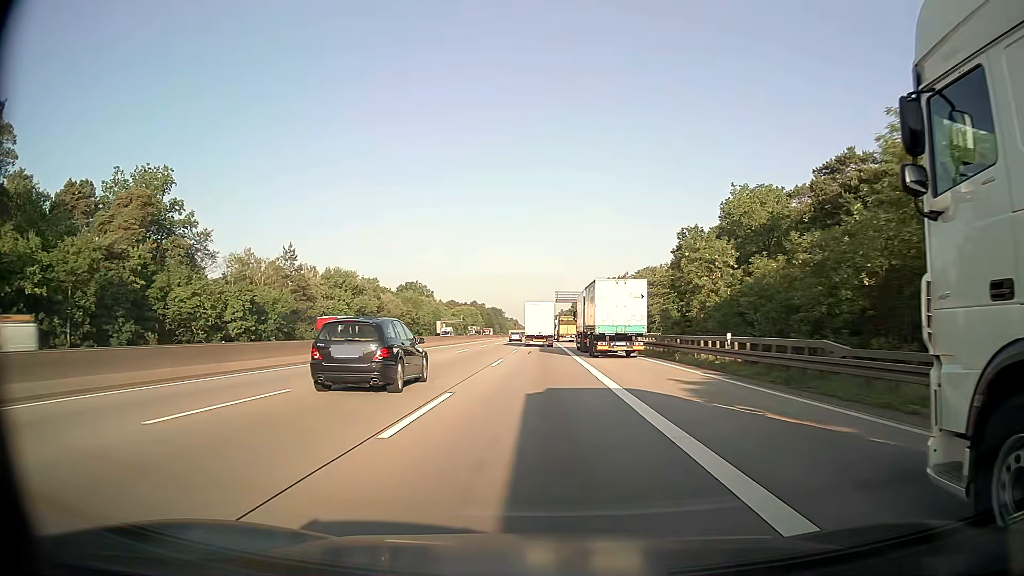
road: motorway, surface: asphalt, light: Day
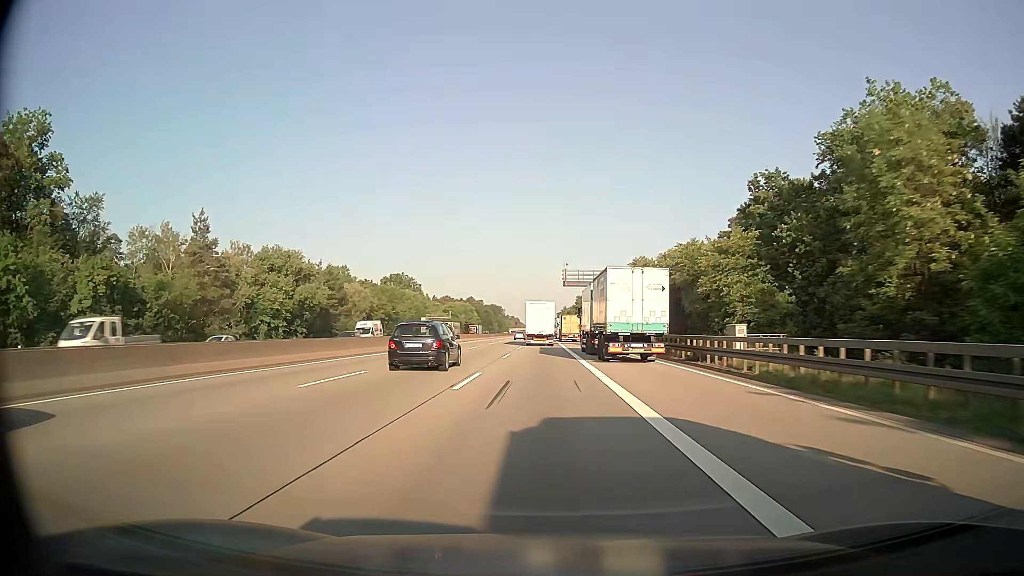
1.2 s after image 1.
(0.0, +29.2) m; 0°
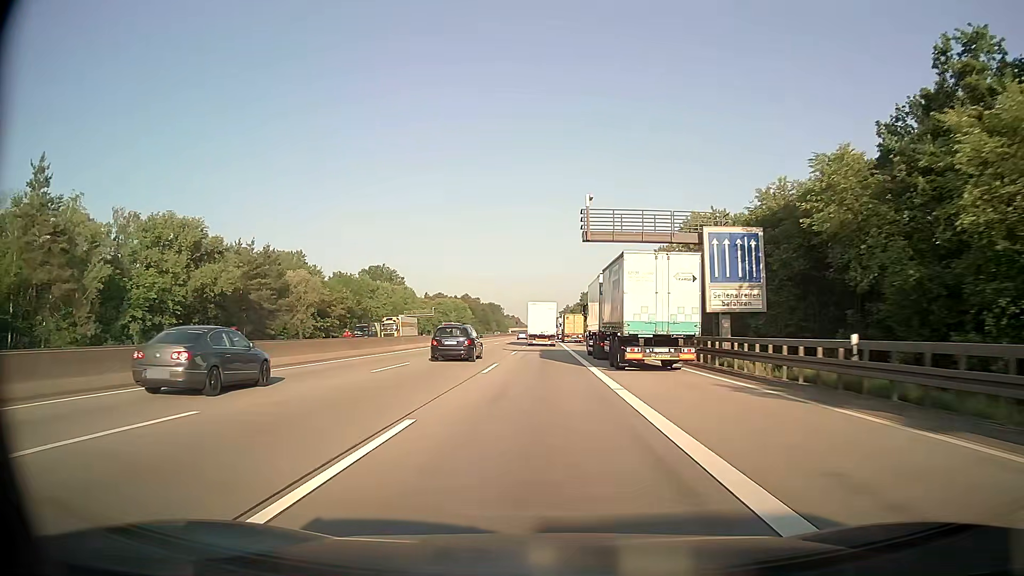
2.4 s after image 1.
(0.0, +29.3) m; 0°
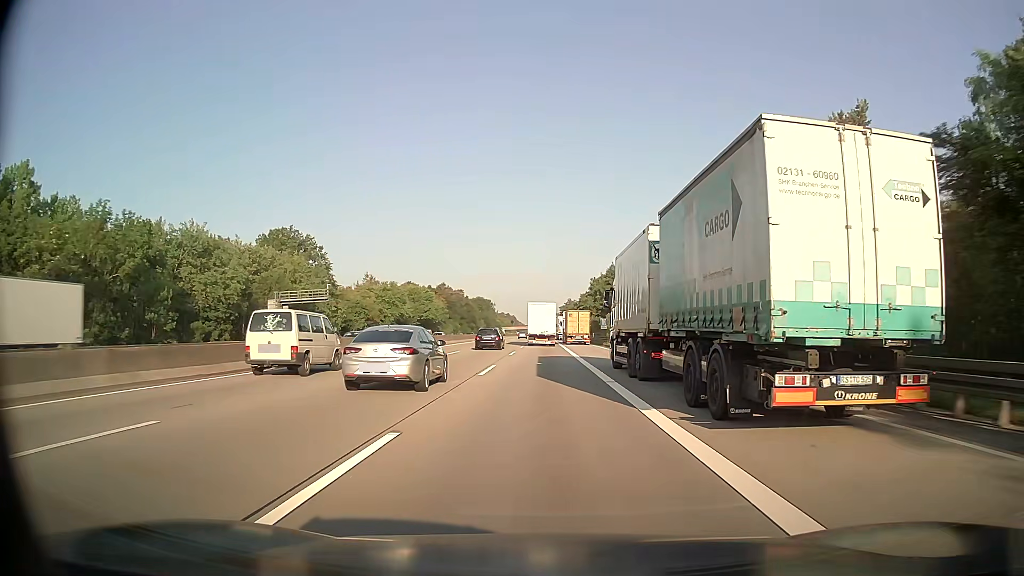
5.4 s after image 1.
(+0.1, +73.6) m; 0°
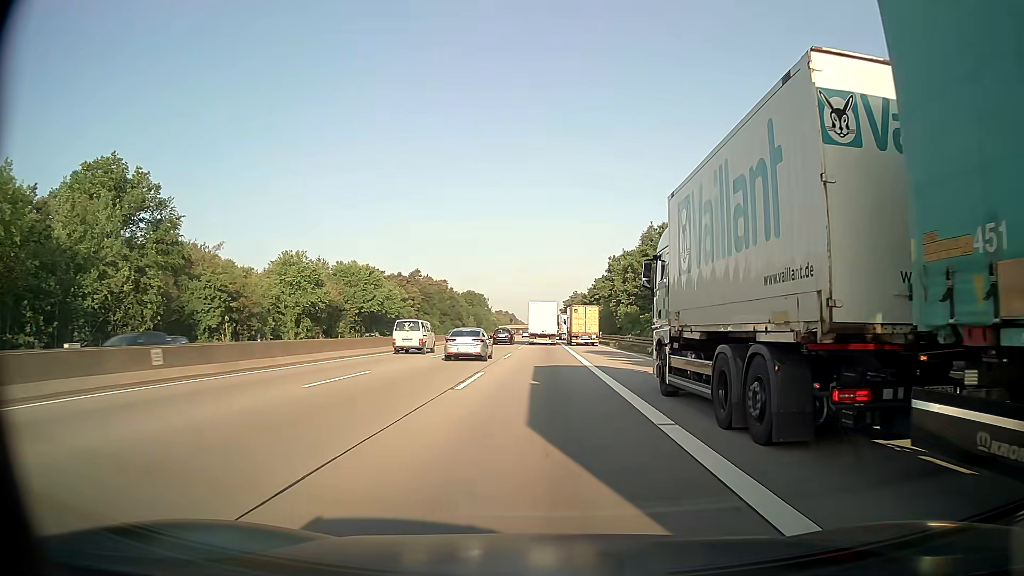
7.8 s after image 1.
(-0.1, +59.3) m; 0°
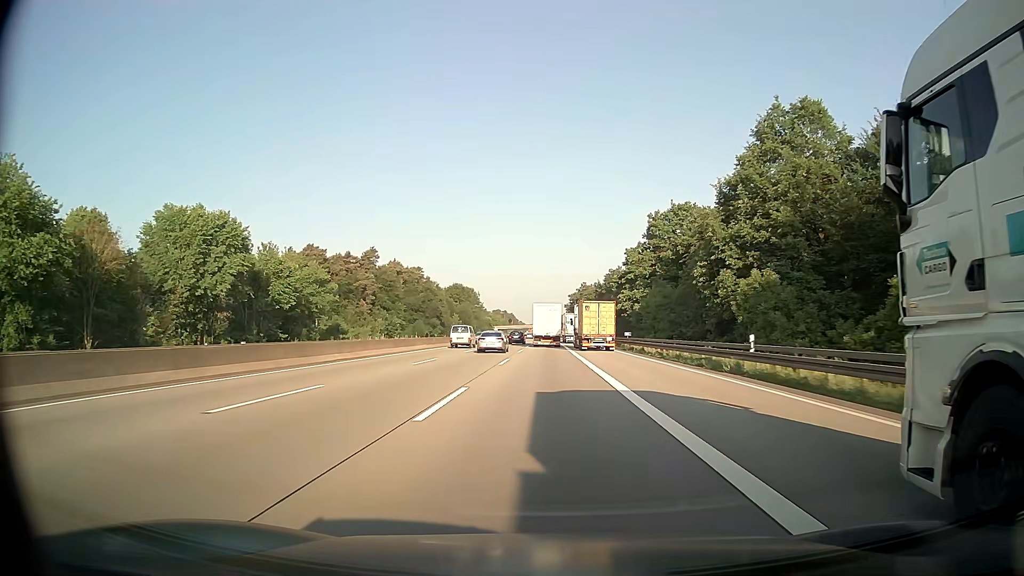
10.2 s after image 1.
(0.0, +59.5) m; 0°
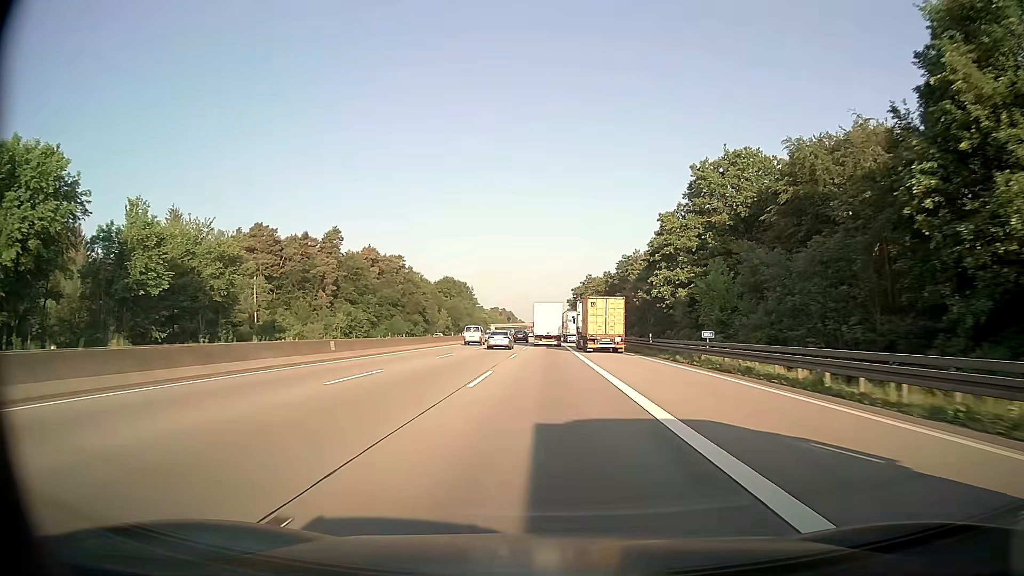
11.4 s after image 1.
(0.0, +29.9) m; 0°
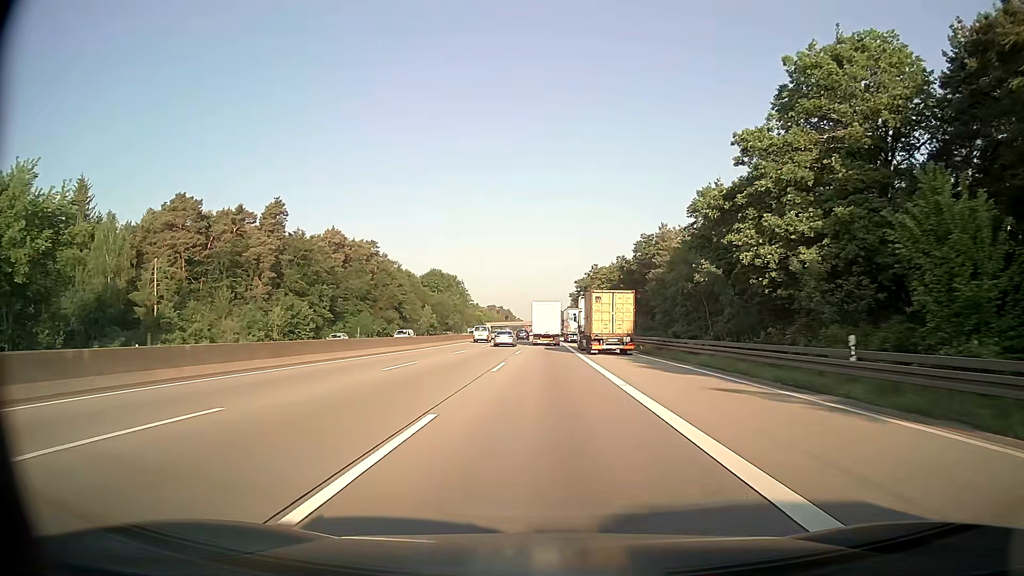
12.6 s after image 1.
(+0.1, +29.9) m; 0°
(0, +10) (0, +20) (0, +30) (0, +40) (0, +50) (0, +60) (0, +70) (0, +80) (0, +90) (0, +100) m
